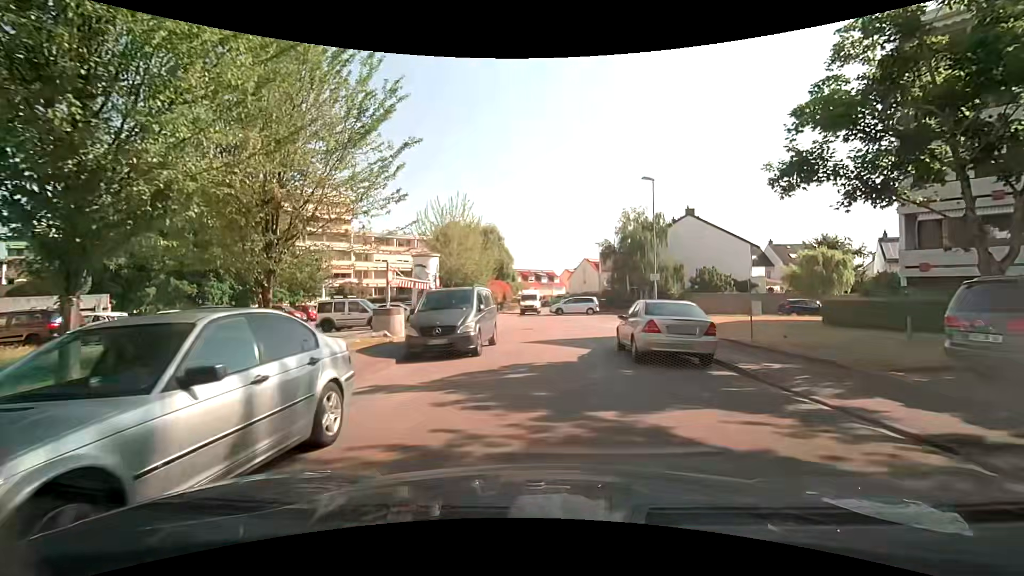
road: residential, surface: asphalt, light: Day
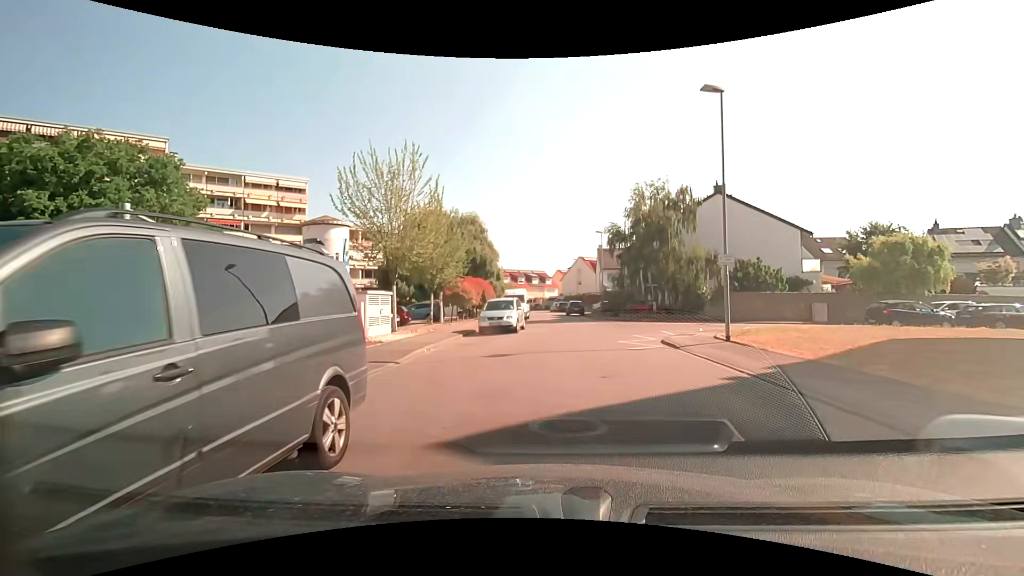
(+0.2, +11.8) m; +1°
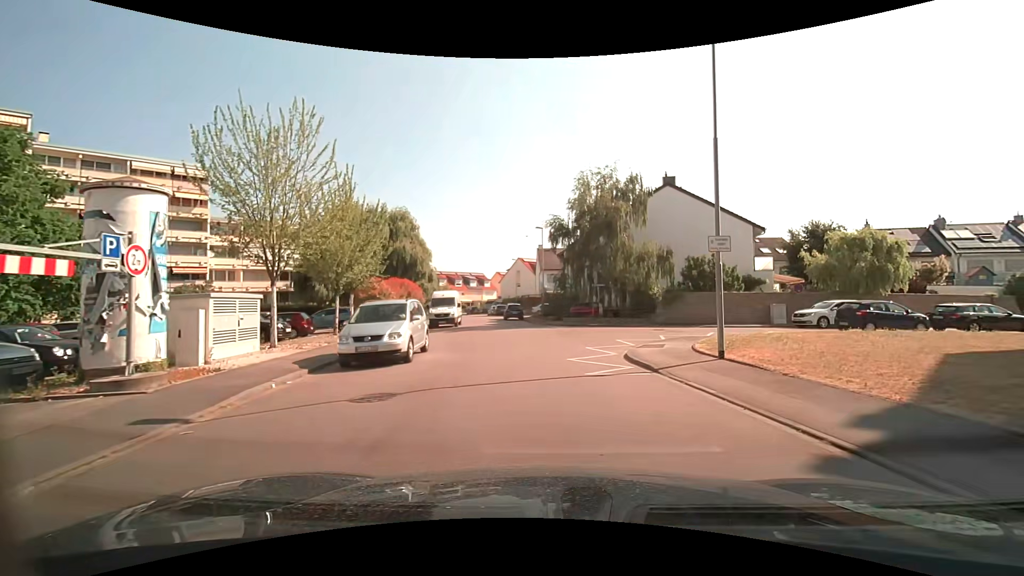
(+0.2, +5.0) m; +8°
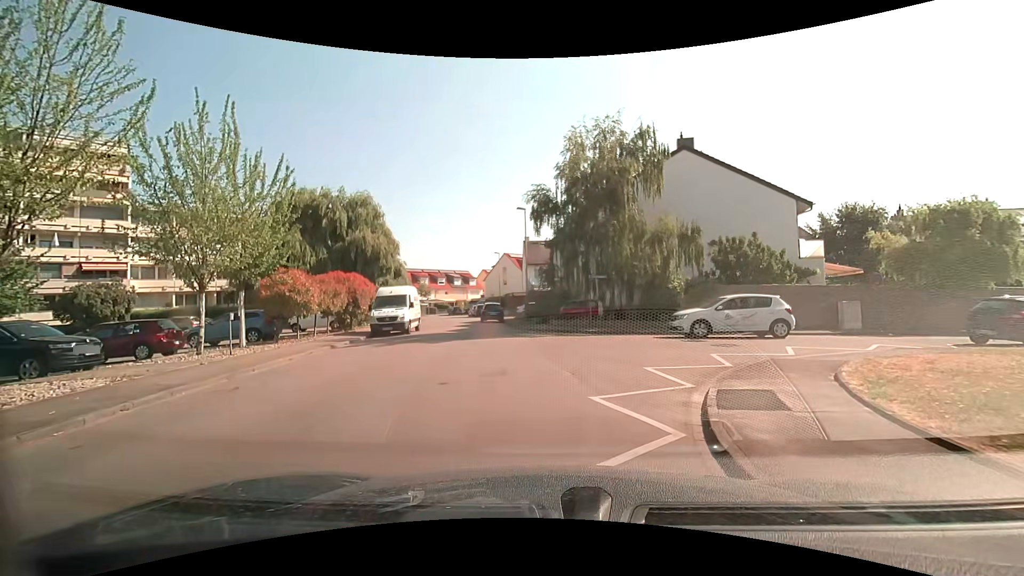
(+0.3, +8.6) m; -1°
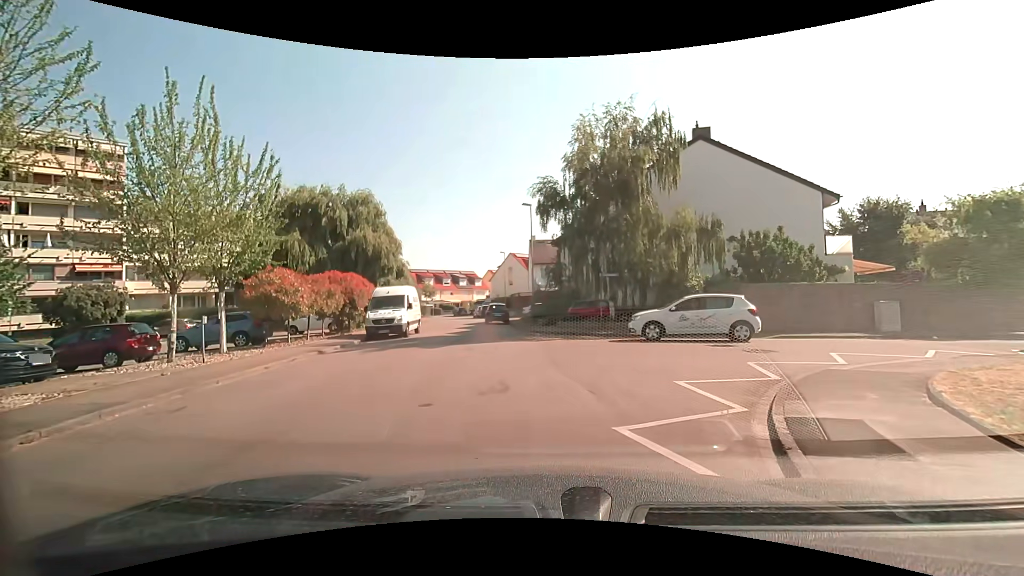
(0.0, +1.6) m; 0°
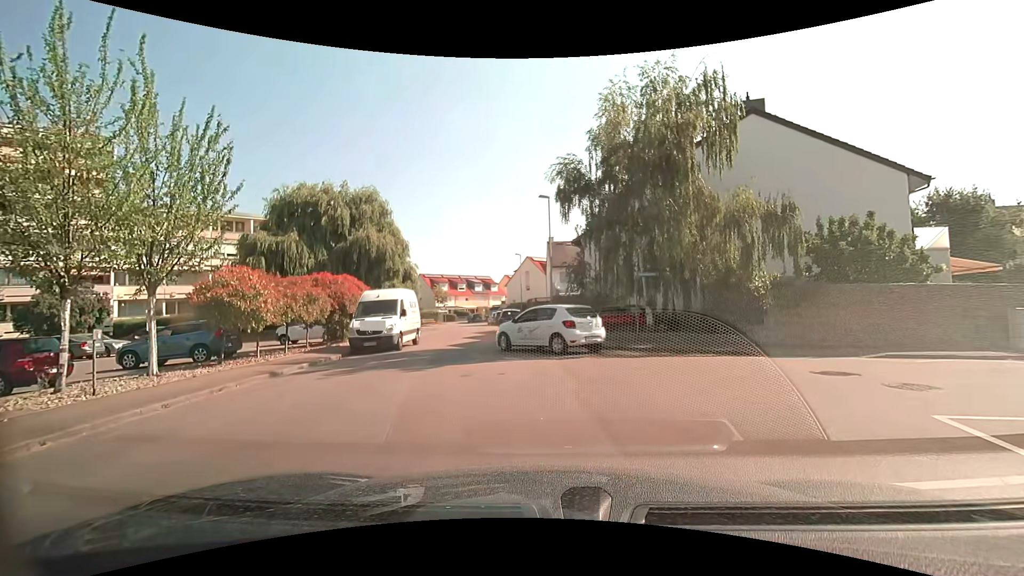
(-0.1, +4.3) m; -2°
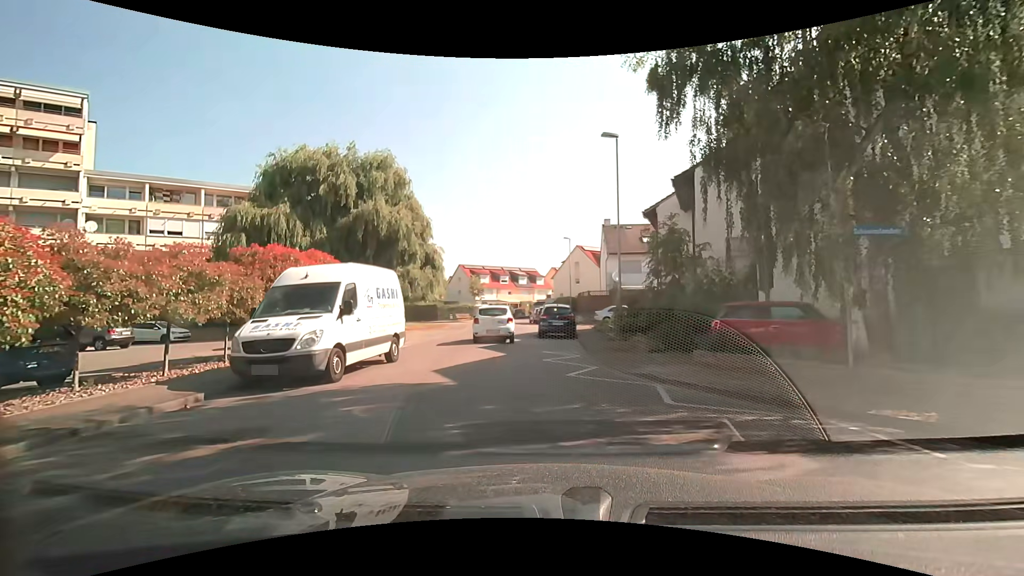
(-0.5, +10.3) m; -6°
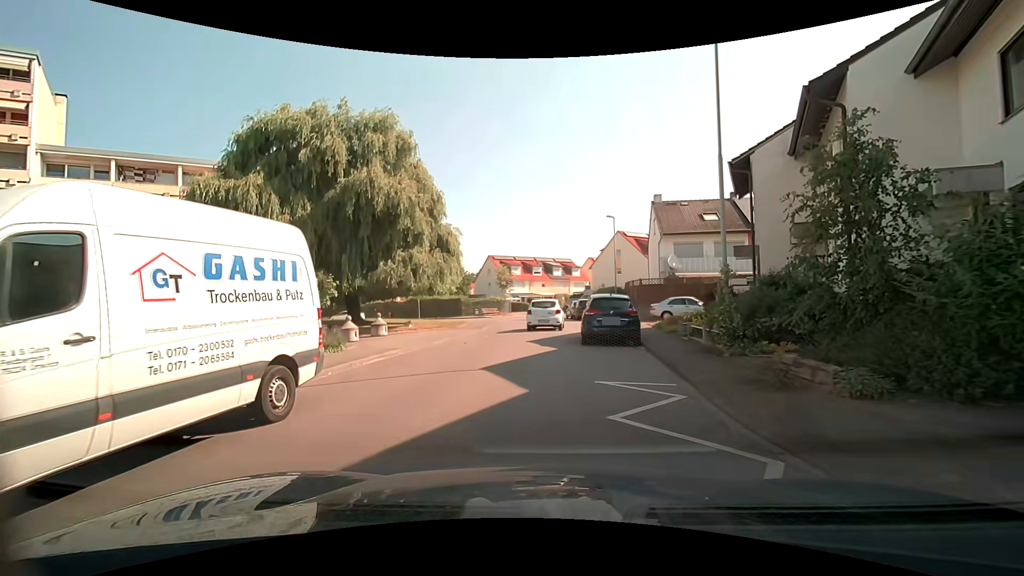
(-0.2, +7.9) m; -4°
(0, +10) (0, +20) (+1, +30) (+1, +40) (-3, +49) (-12, +54) (-21, +57) (-30, +61) (-40, +65) (-49, +69) m
